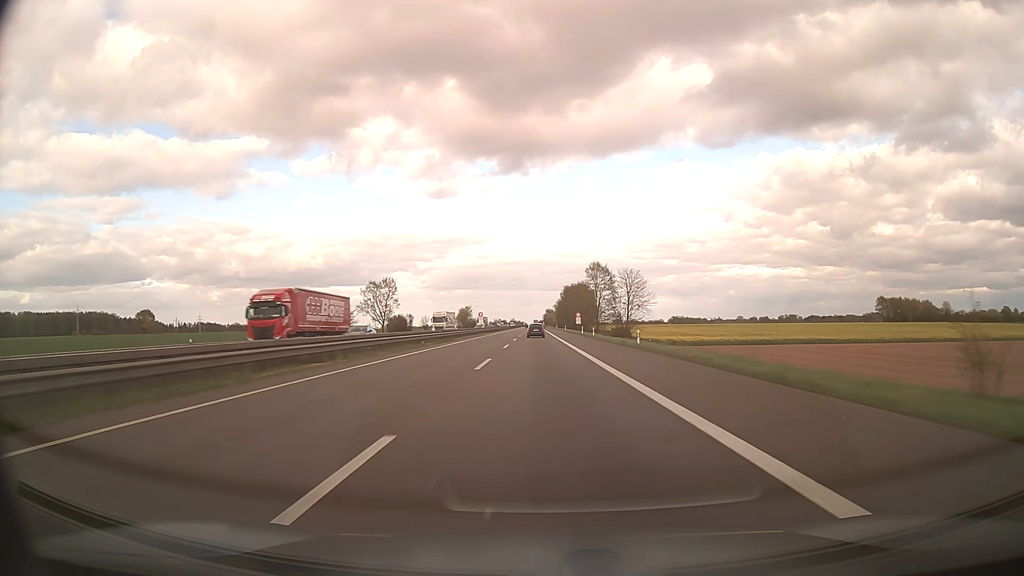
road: motorway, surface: asphalt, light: Day
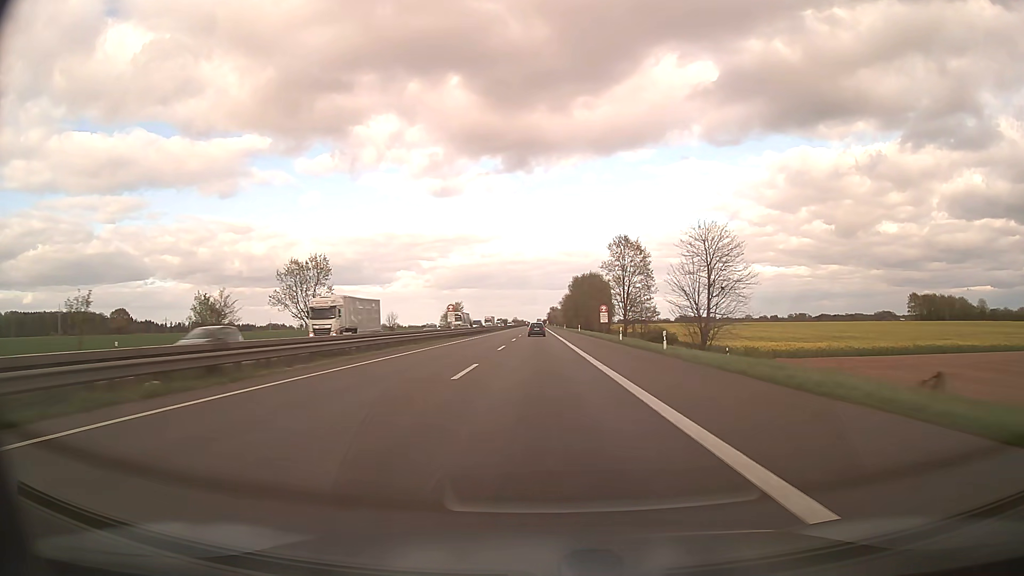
(-0.2, +39.7) m; 0°
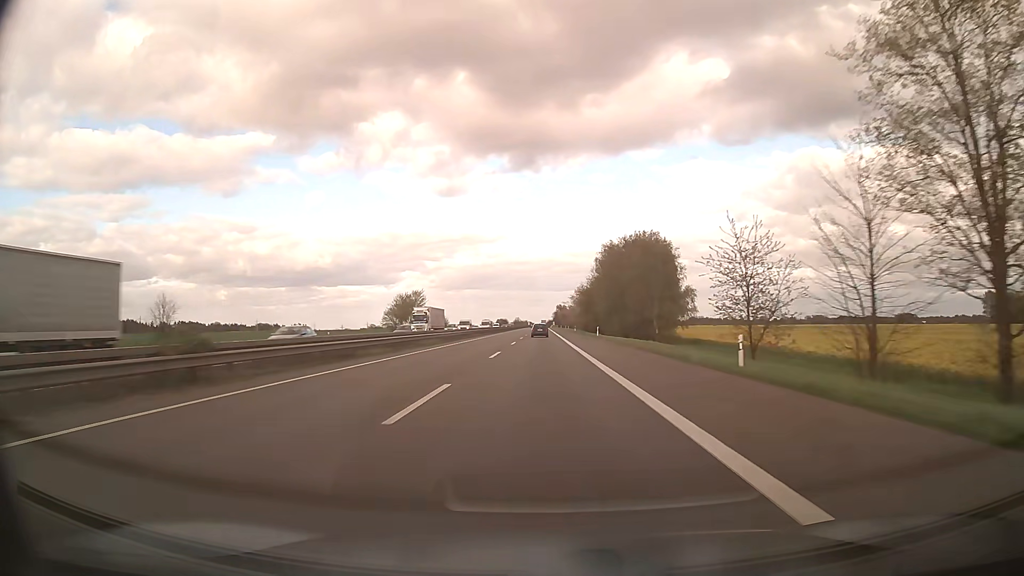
(-0.4, +78.7) m; 0°
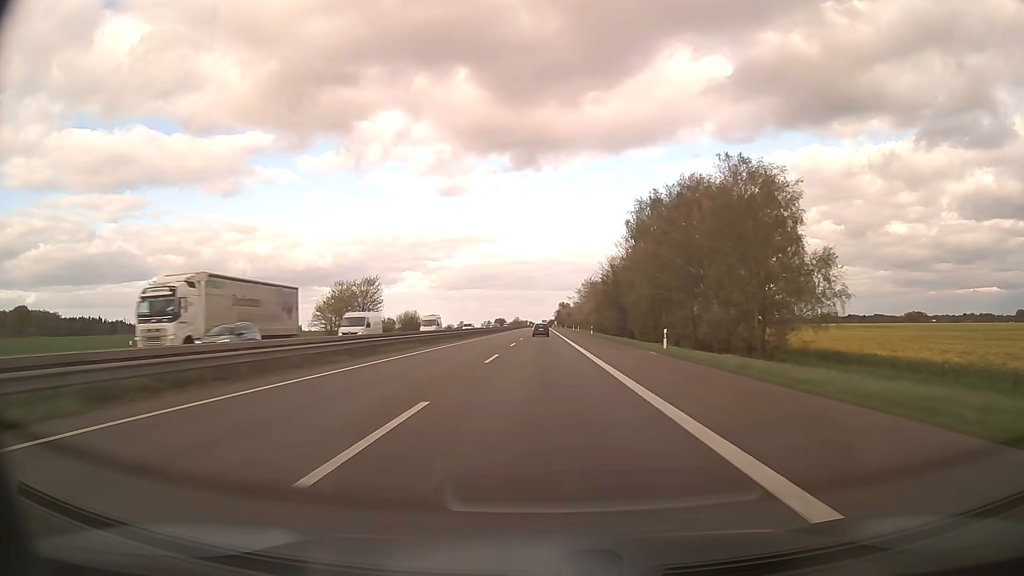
(0.0, +39.1) m; 0°
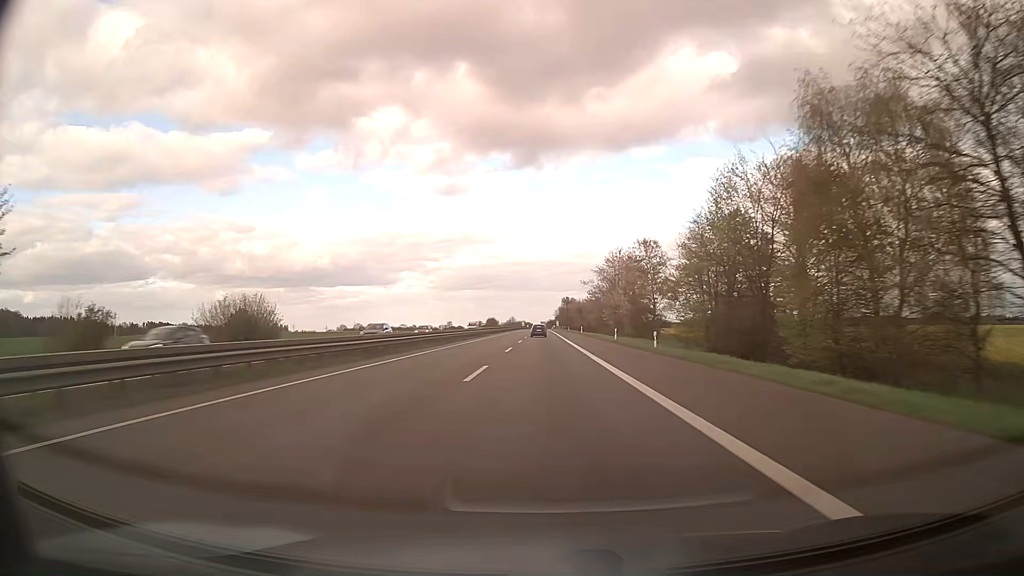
(-0.1, +78.1) m; 0°
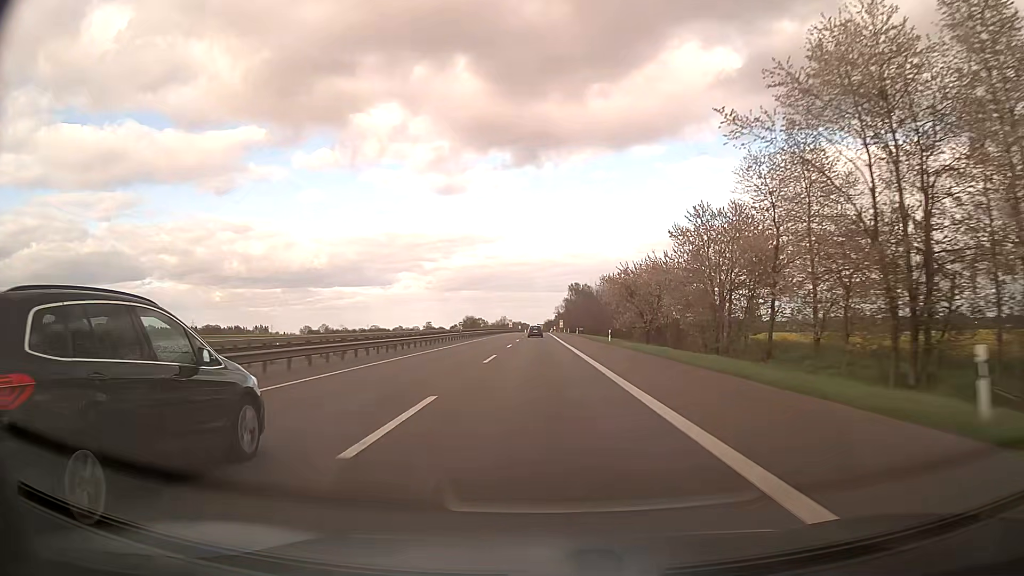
(+0.1, +98.6) m; 0°
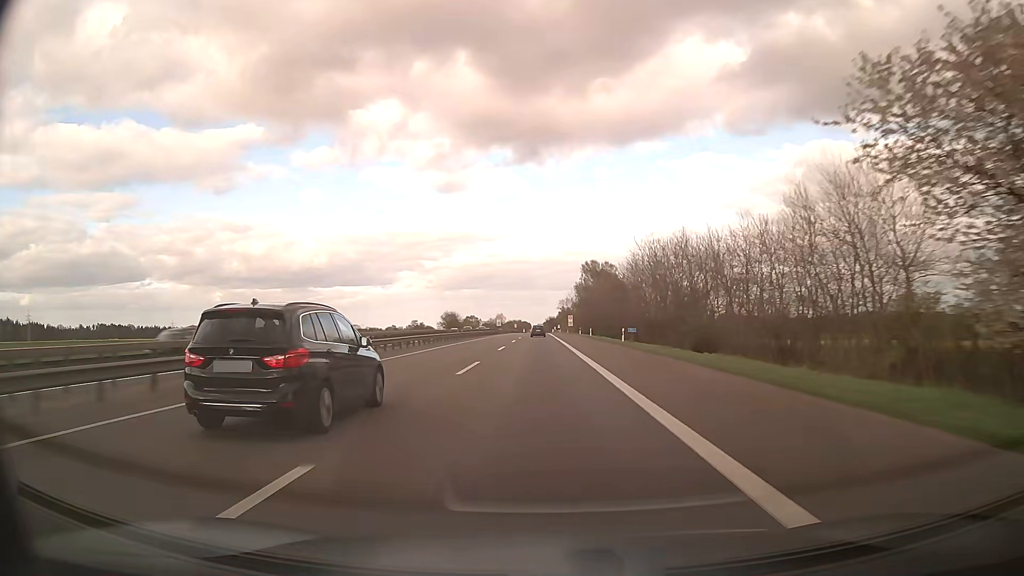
(0.0, +60.2) m; 0°
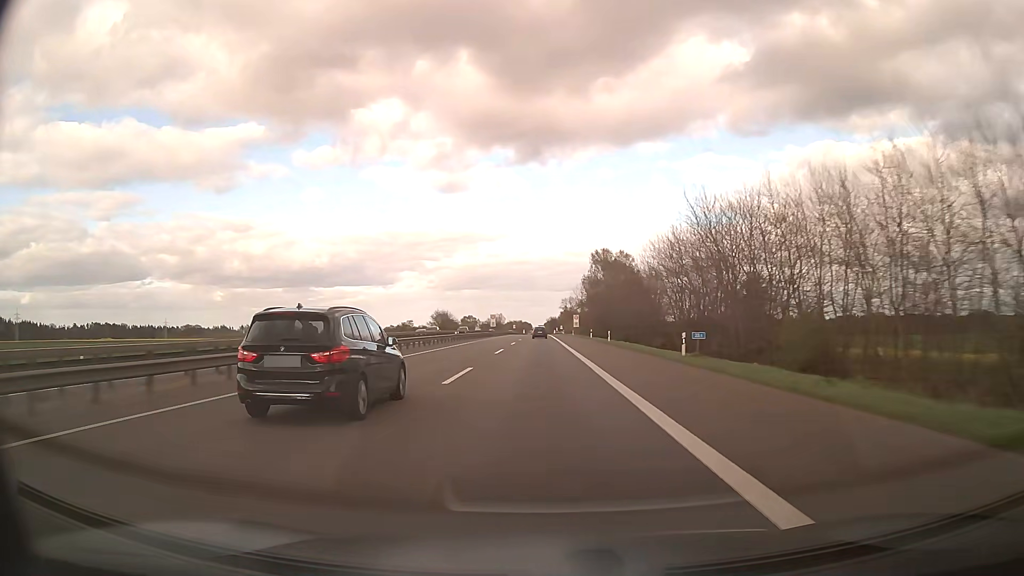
(0.0, +20.2) m; 0°
(0, +10) (0, +20) (0, +30) (0, +40) (0, +50) (0, +60) (0, +70) (0, +80) (0, +90) (0, +100) m
